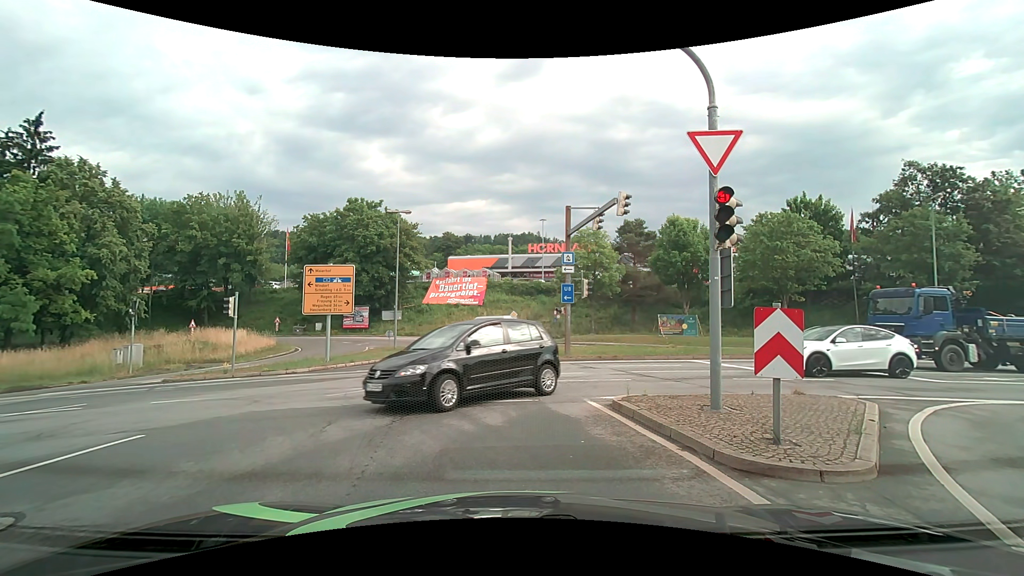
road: primary_link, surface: asphalt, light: Day
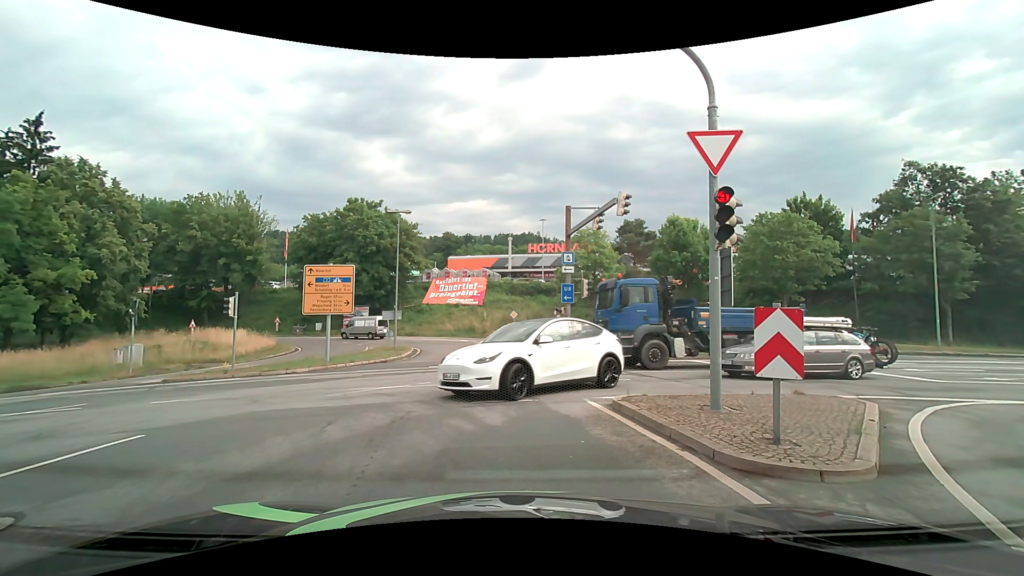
(0.0, 0.0) m; 0°
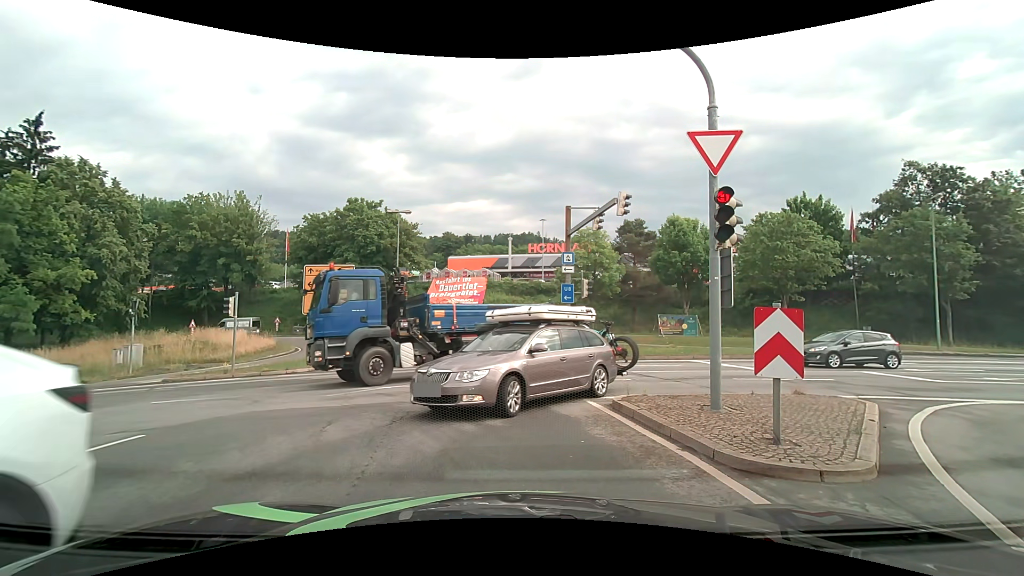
(0.0, 0.0) m; 0°
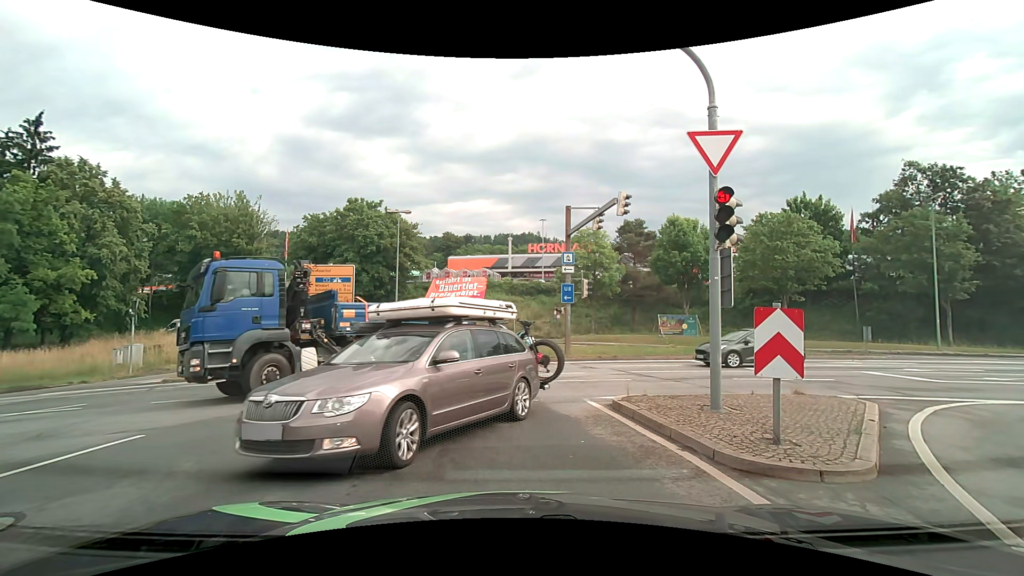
(0.0, 0.0) m; 0°
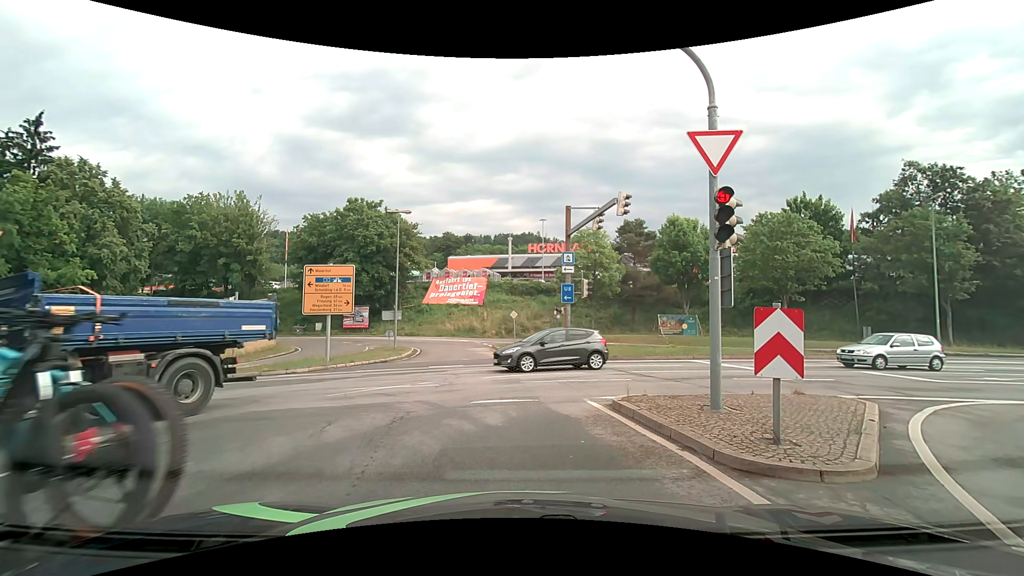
(0.0, 0.0) m; 0°
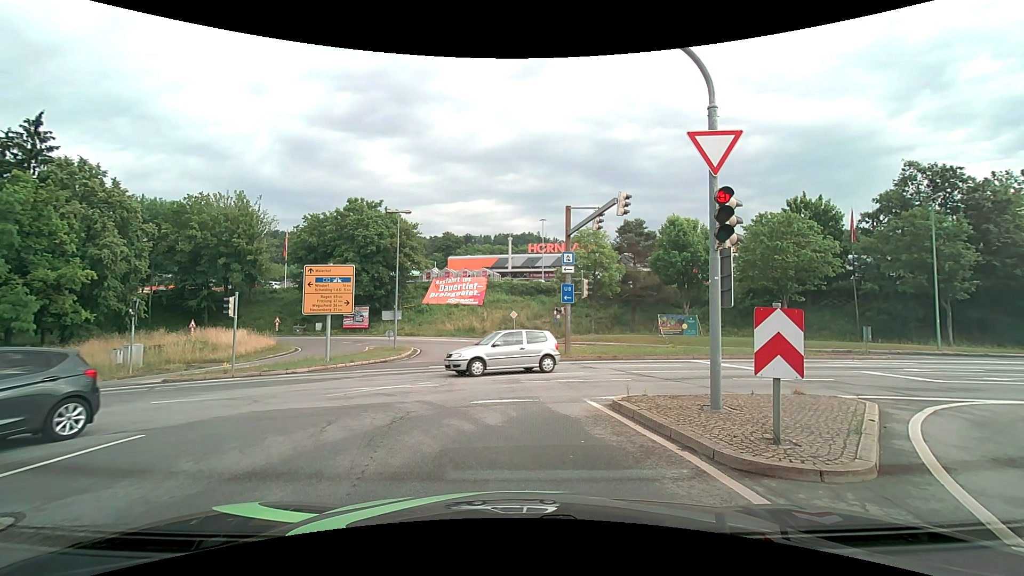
(0.0, 0.0) m; 0°
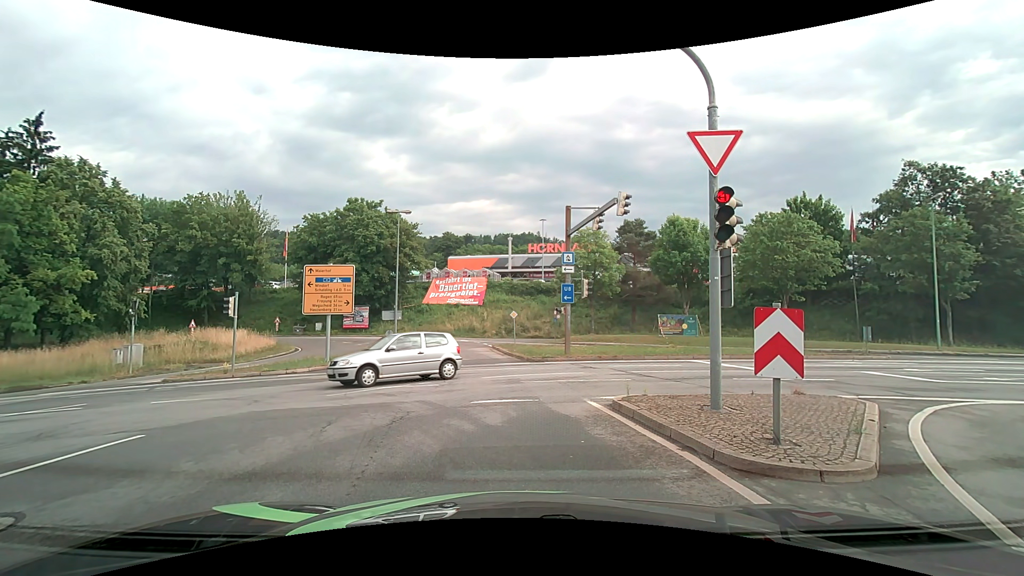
(0.0, 0.0) m; 0°
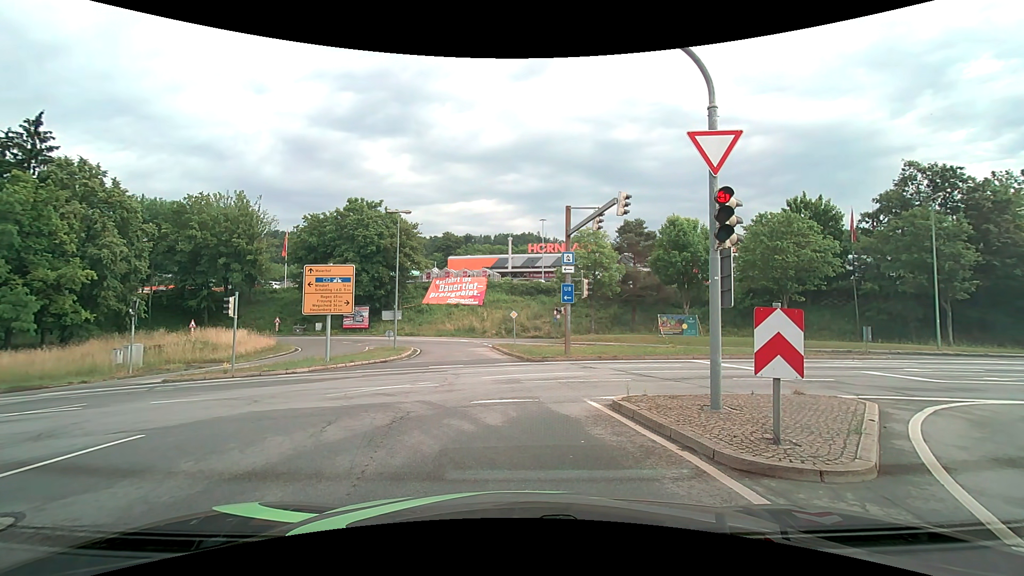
(0.0, 0.0) m; 0°
(-2, +10) (-10, +16) (-20, +18) (-30, +18) (-40, +18) (-50, +17) (-60, +17) (-70, +16) (-80, +16) (-90, +16) m
